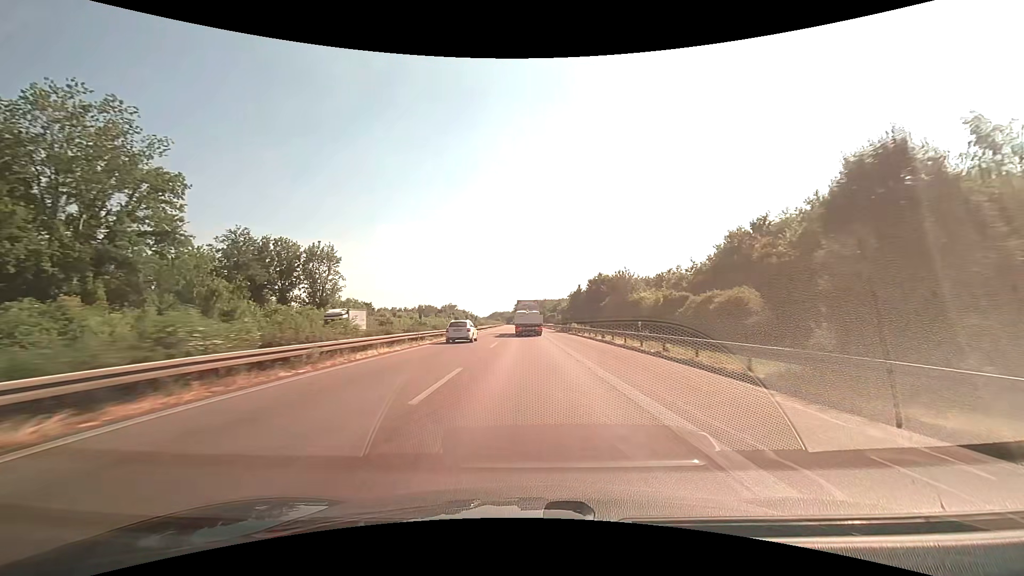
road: motorway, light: Day
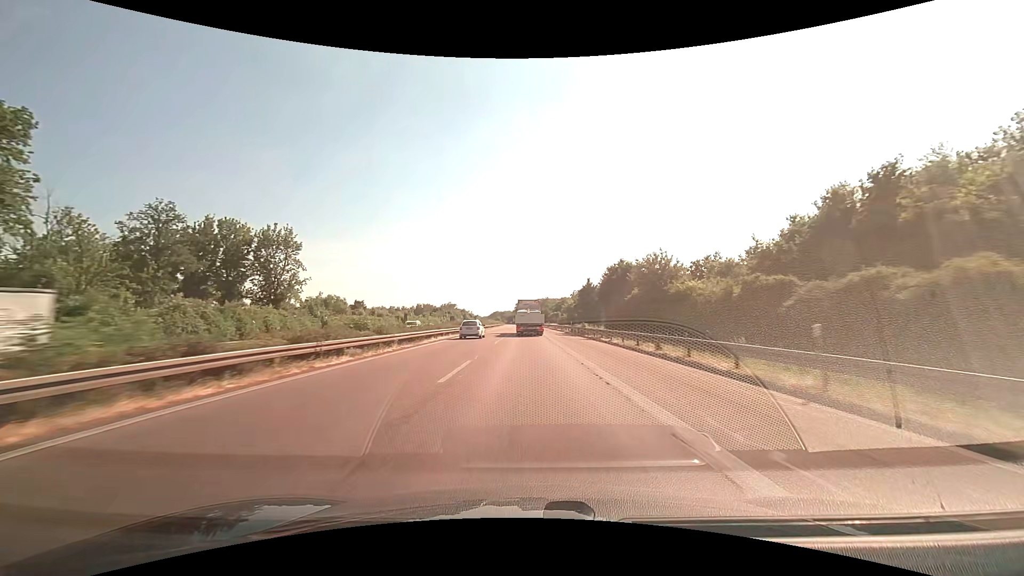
(0.0, +15.3) m; 0°
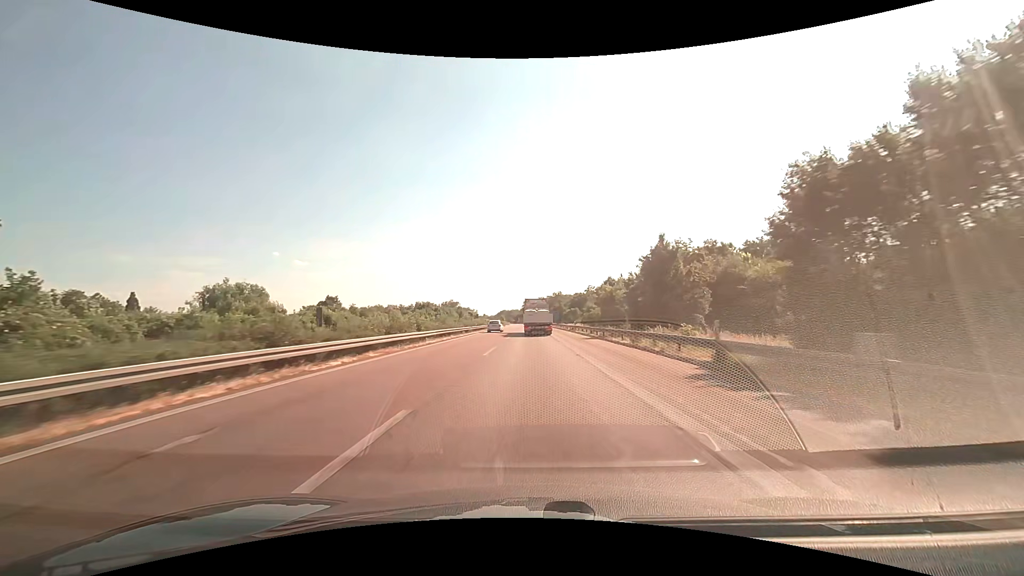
(-0.3, +45.9) m; -1°
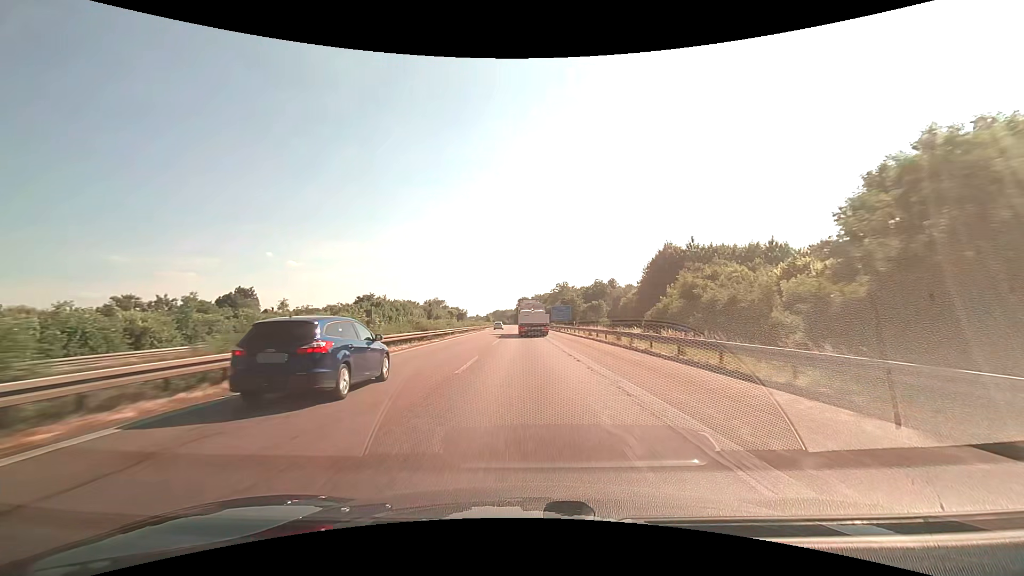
(0.0, +60.9) m; 0°
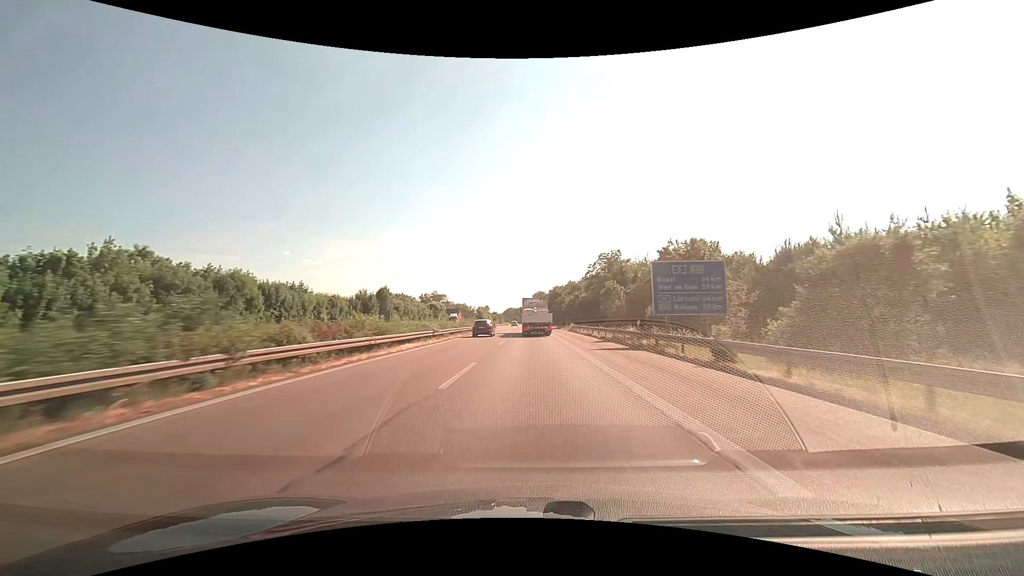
(-1.0, +75.4) m; -2°
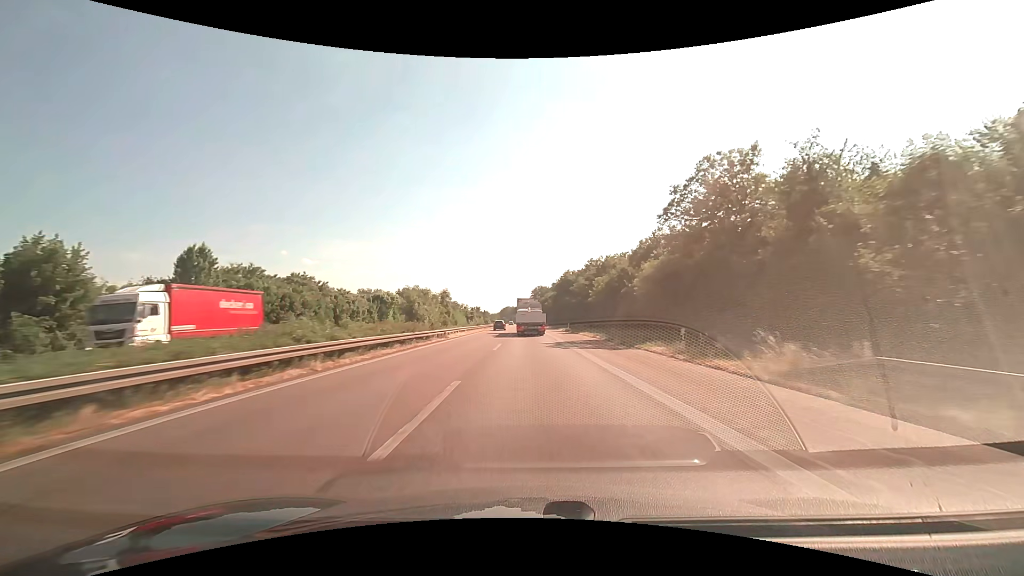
(0.0, +59.2) m; 0°
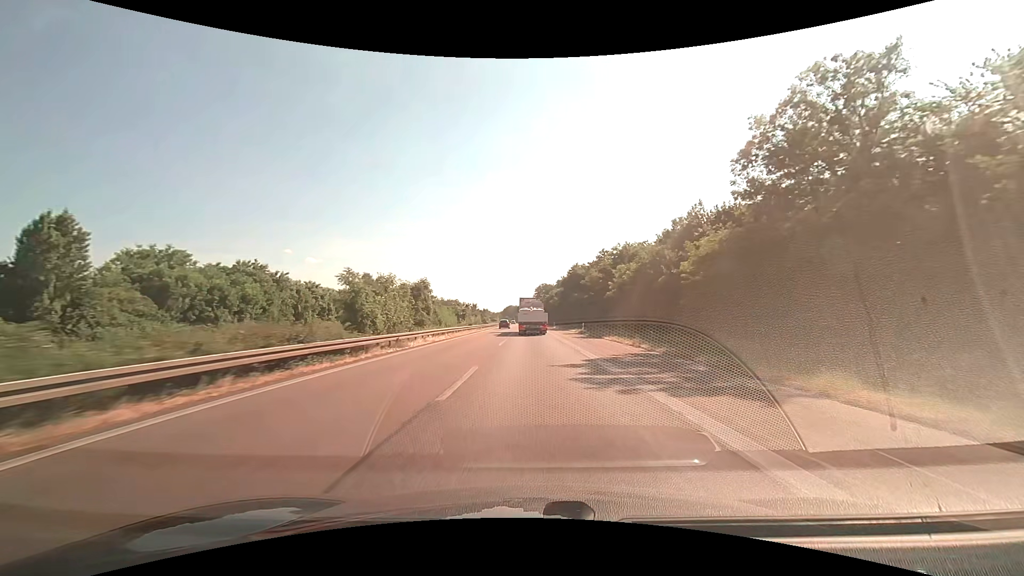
(0.0, +14.6) m; -1°
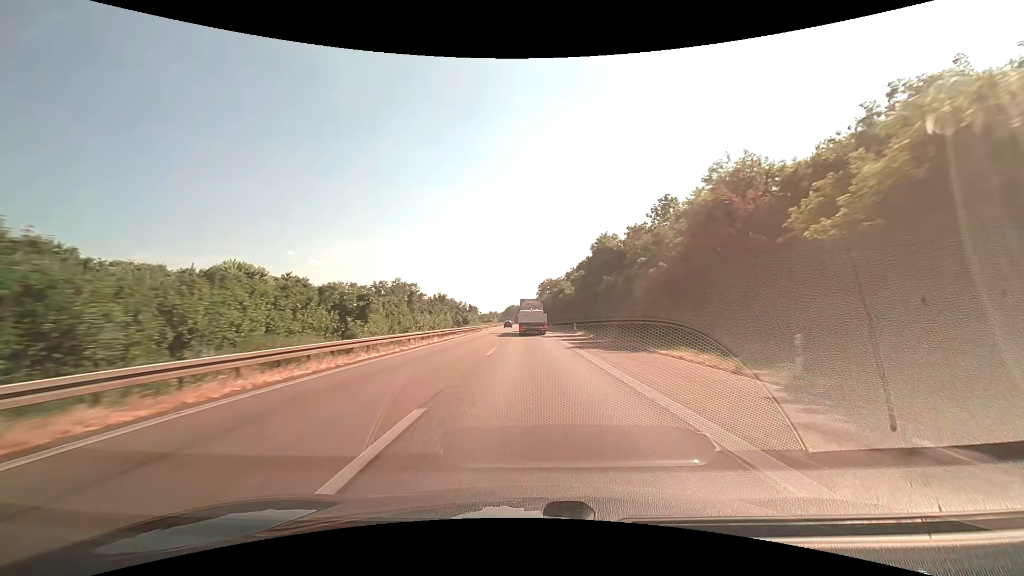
(+0.1, +43.1) m; 0°
(0, +10) (0, +20) (0, +30) (0, +40) (0, +50) (0, +60) (0, +70) (0, +80) (0, +90) (0, +100) m
